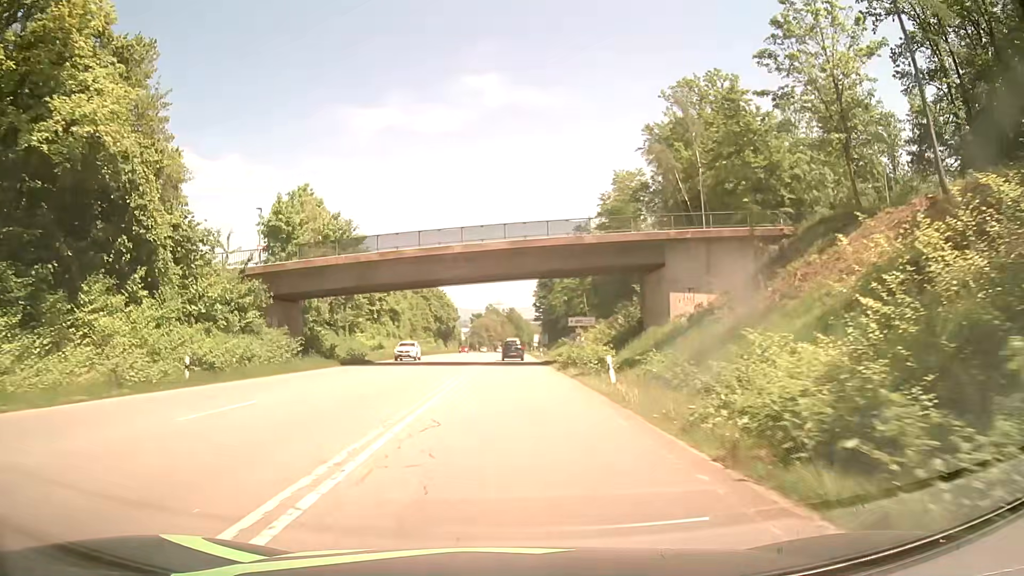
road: secondary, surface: asphalt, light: Day
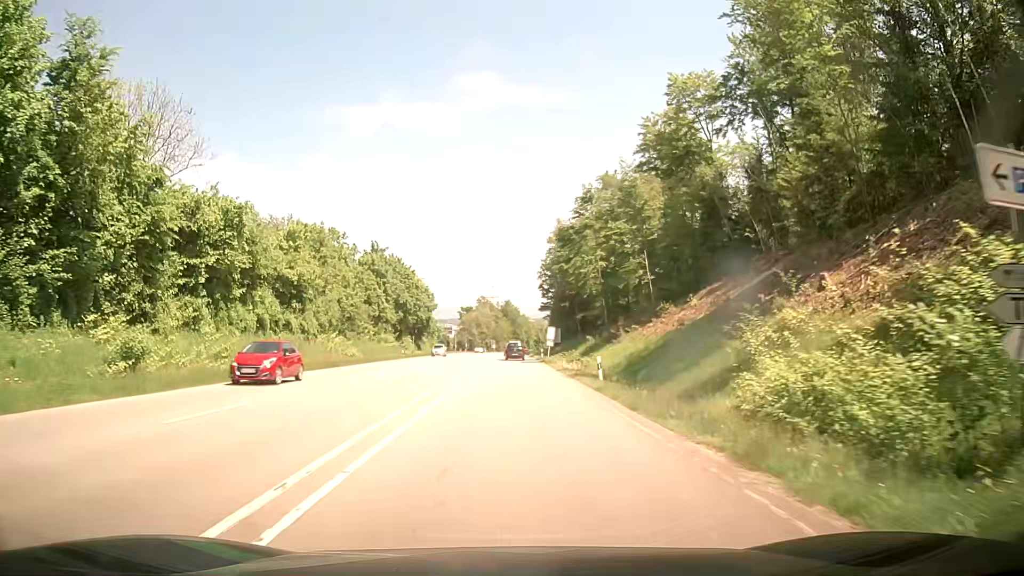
(+0.1, +46.1) m; +1°
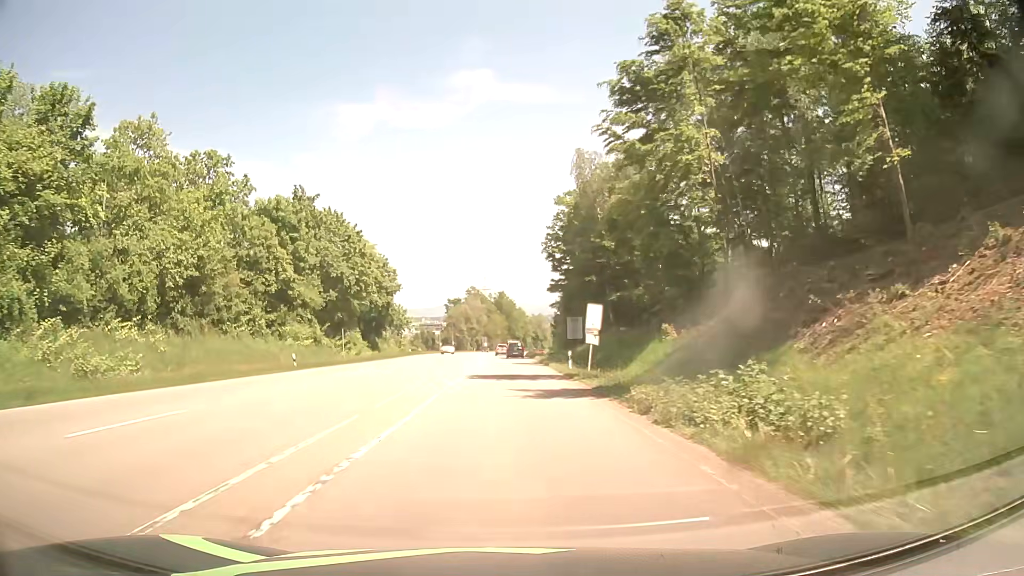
(-0.4, +36.8) m; -1°
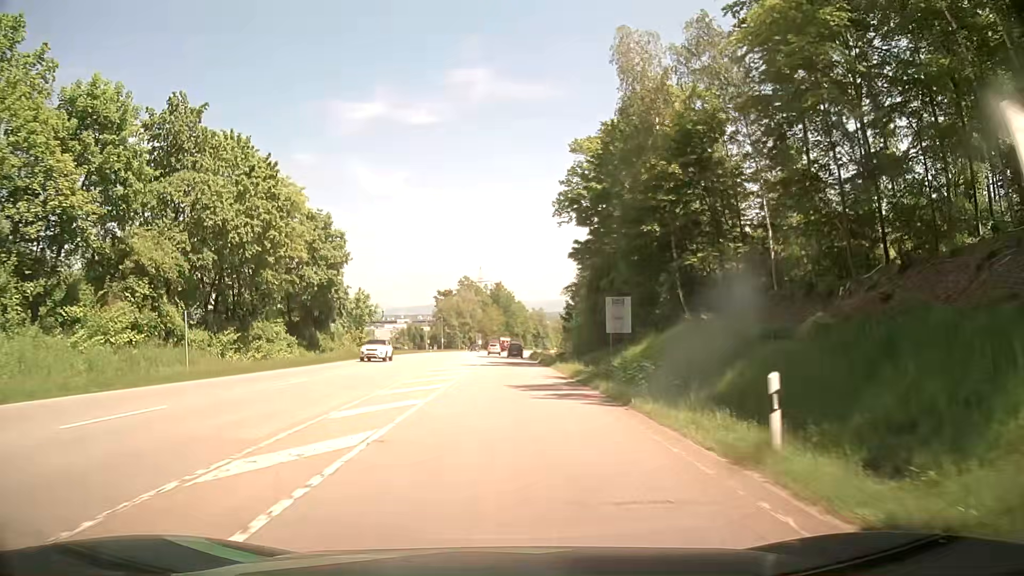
(0.0, +27.6) m; +1°
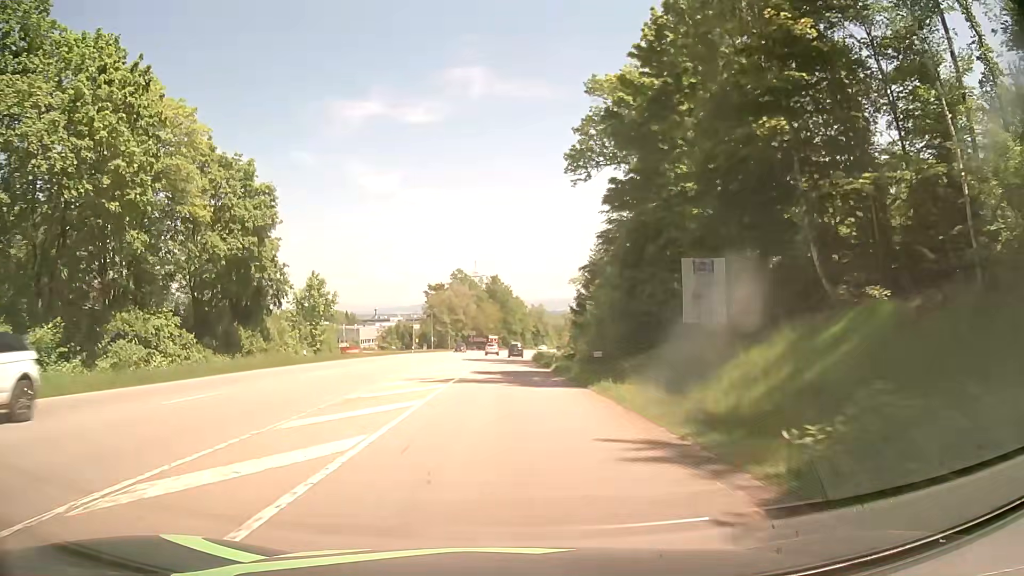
(-0.1, +18.4) m; 0°
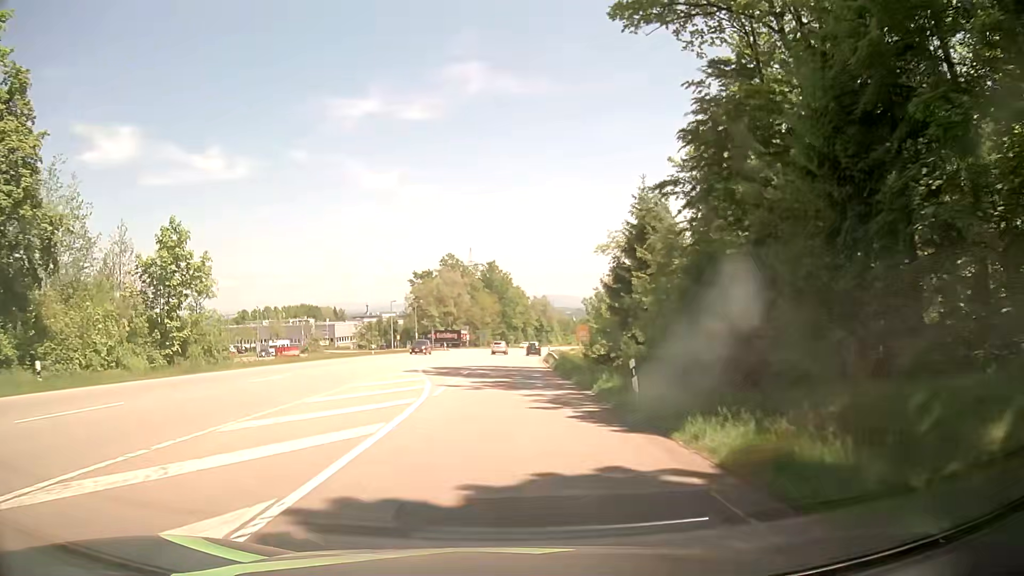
(0.0, +27.6) m; 0°
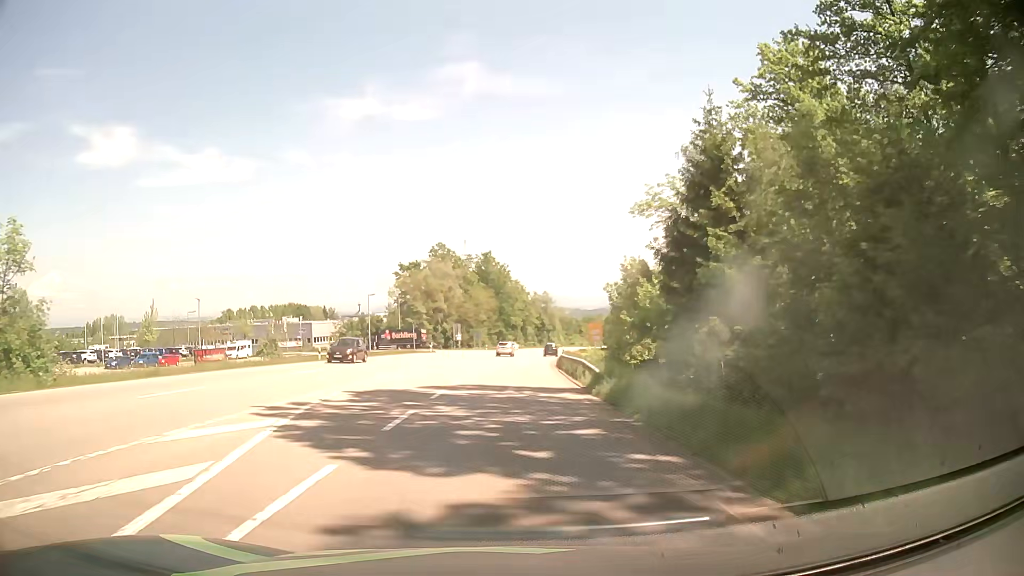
(0.0, +18.4) m; 0°
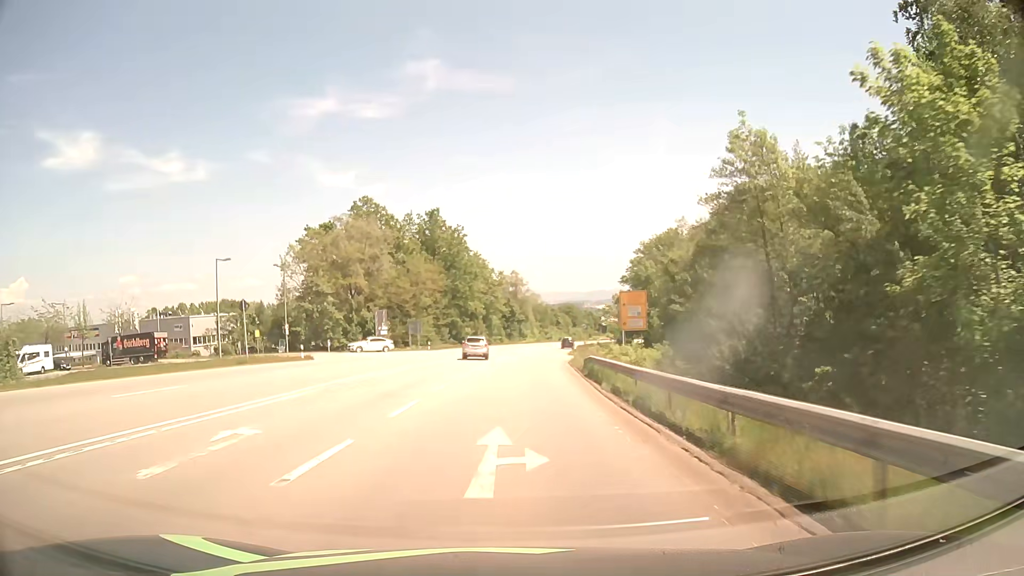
(+1.2, +45.9) m; +4°
(0, +10) (0, +20) (+1, +30) (+1, +40) (+2, +50) (+2, +60) (+3, +70) (+5, +80) (+6, +90) (+8, +100) m
